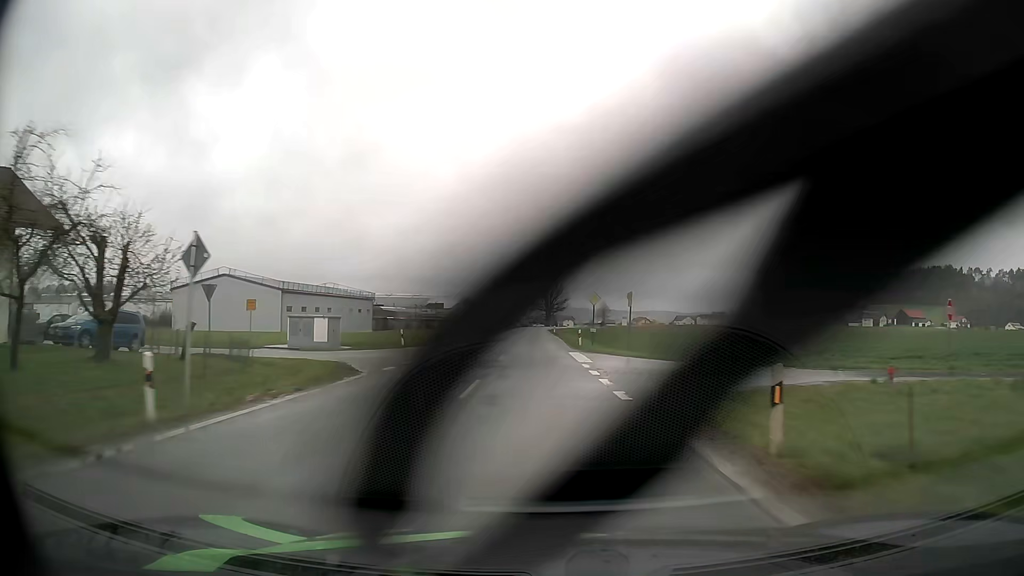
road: secondary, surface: asphalt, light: Day
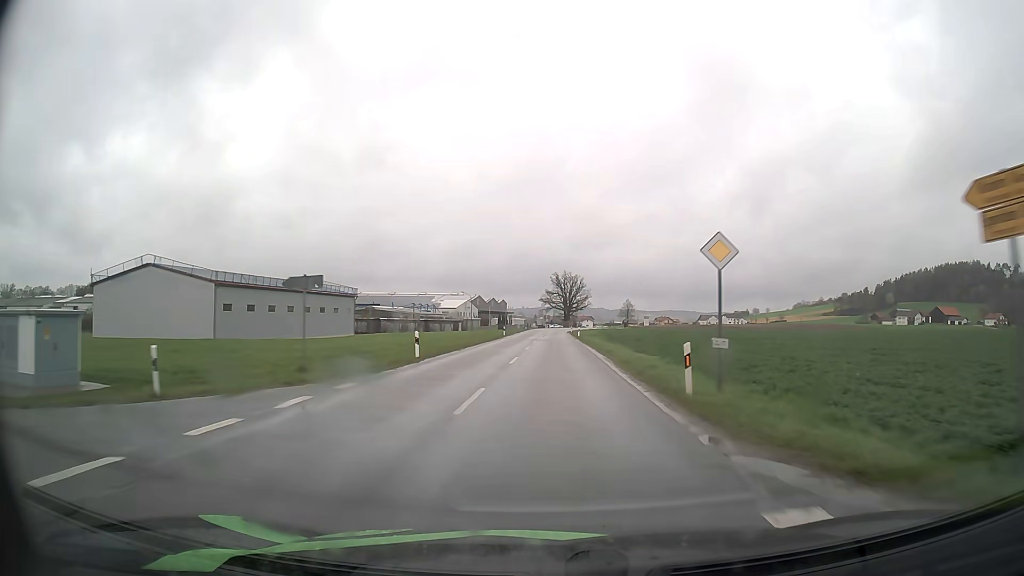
(-0.5, +26.6) m; -2°
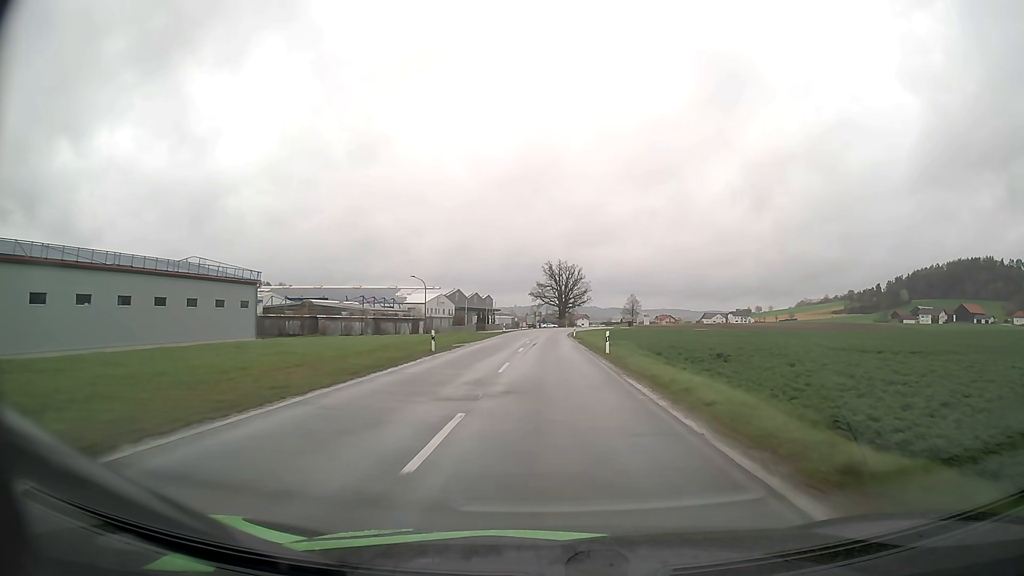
(+0.3, +39.8) m; +1°
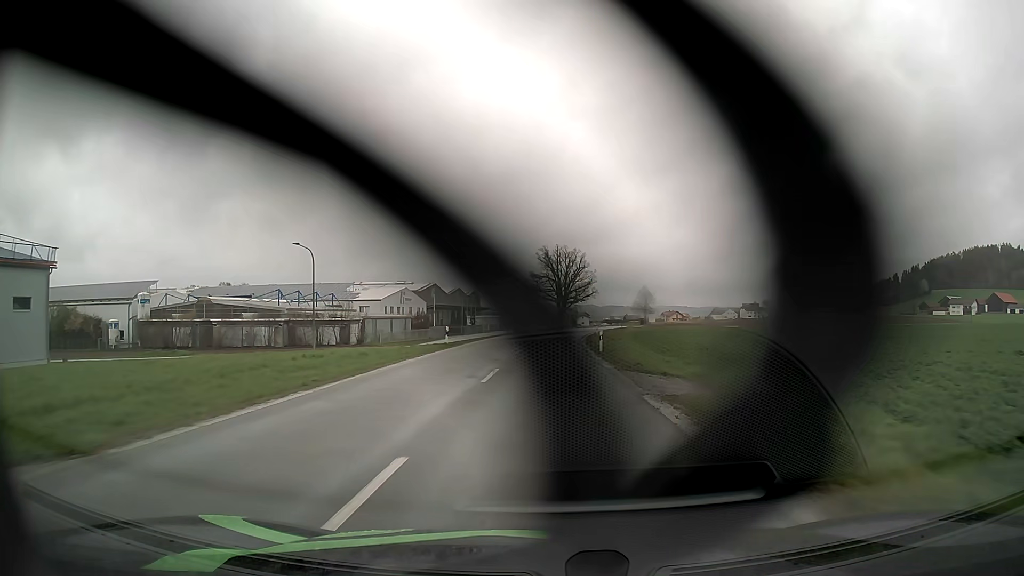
(+0.1, +39.2) m; 0°
(0, +10) (0, +20) (0, +30) (0, +40) (+1, +50) (+1, +60) (+2, +70) (+3, +80) (+4, +90) (+5, +100) m
